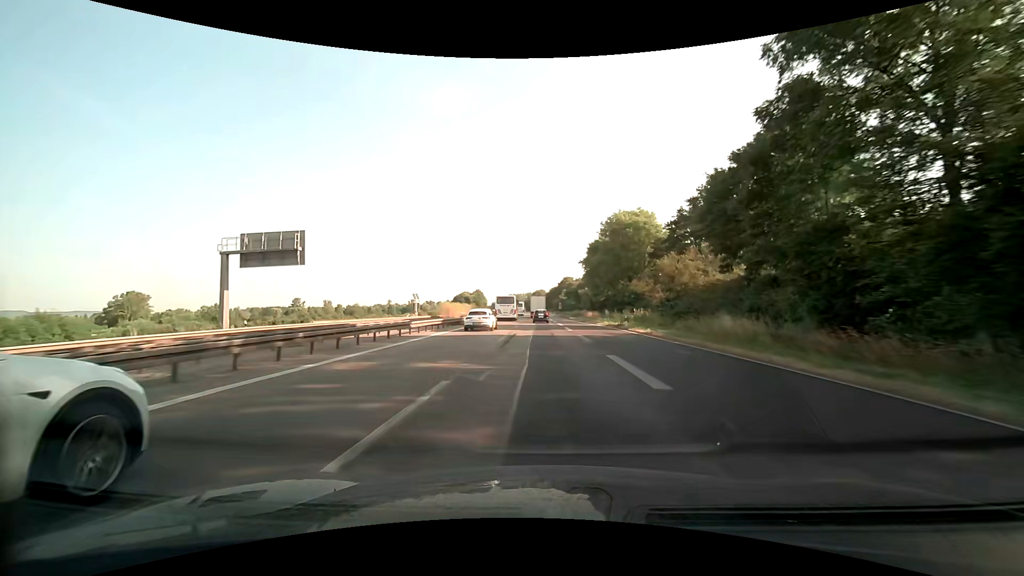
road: motorway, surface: asphalt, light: Day
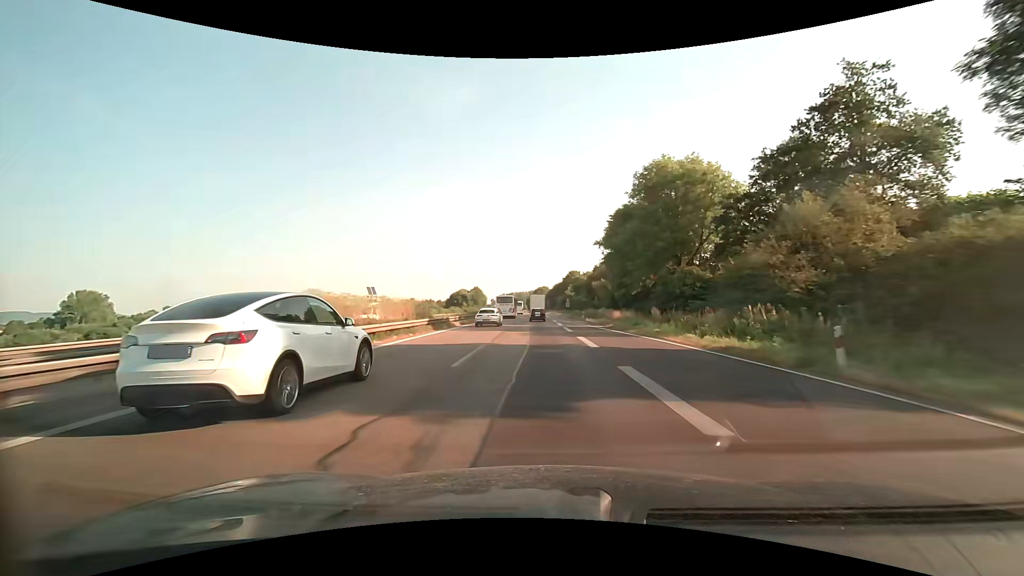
(-0.2, +27.2) m; -1°
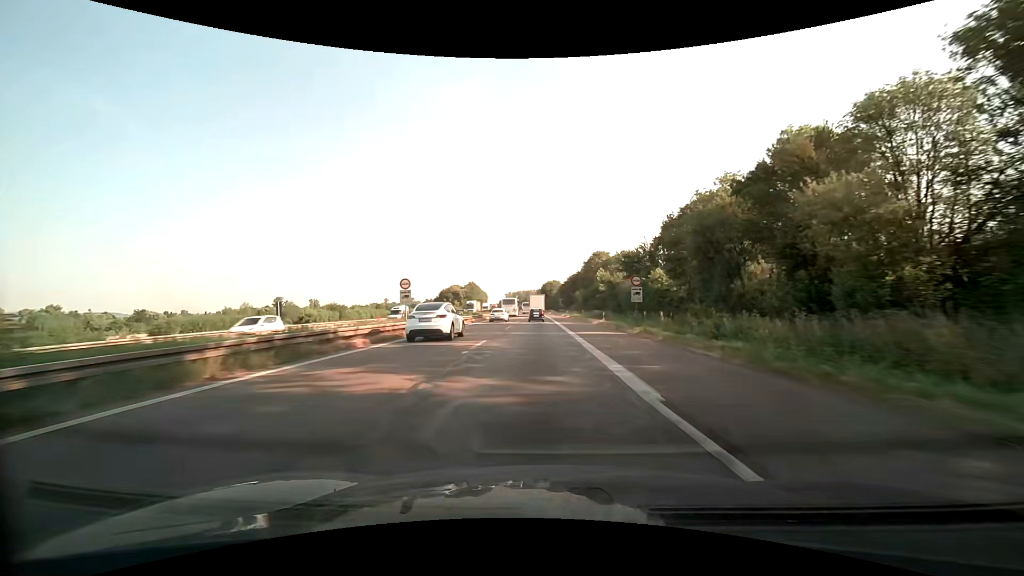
(-0.6, +68.1) m; -1°
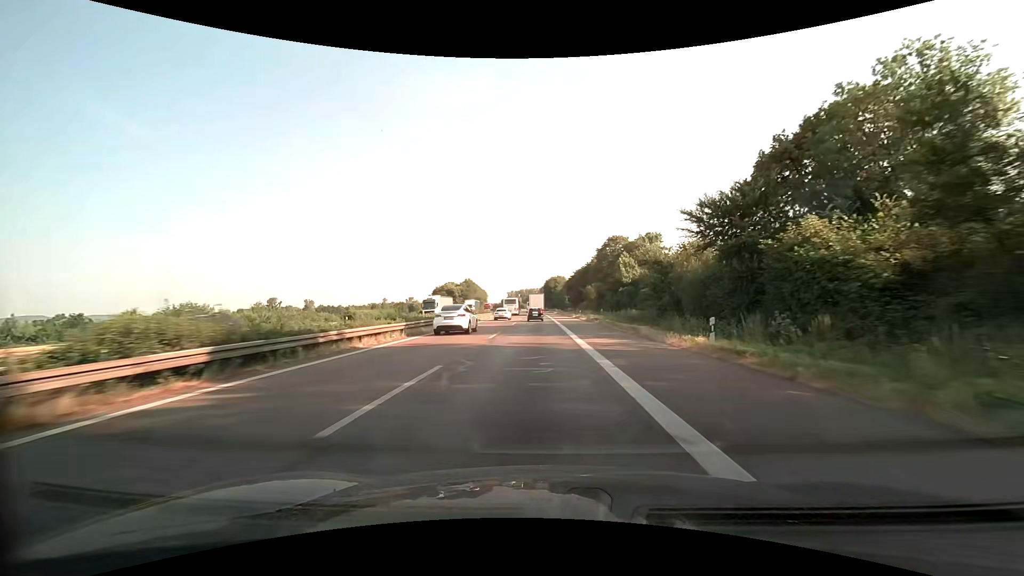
(0.0, +27.1) m; 0°
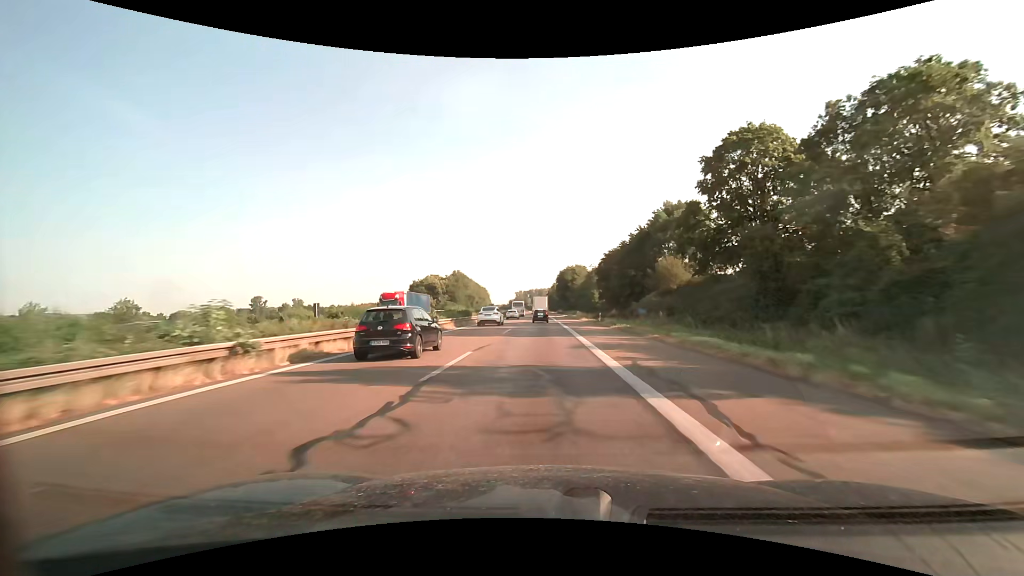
(-0.9, +67.4) m; -1°
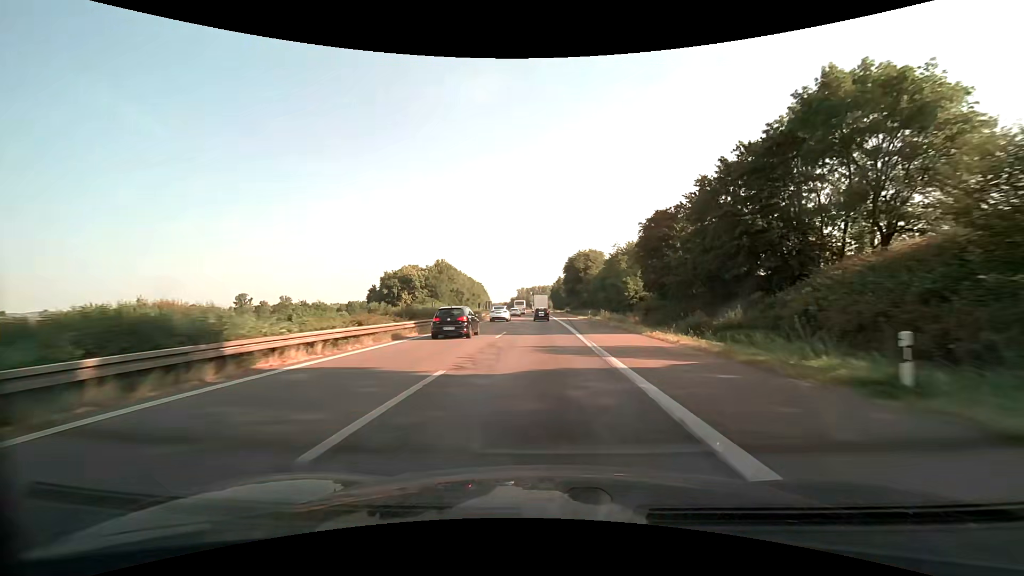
(-0.1, +40.3) m; 0°
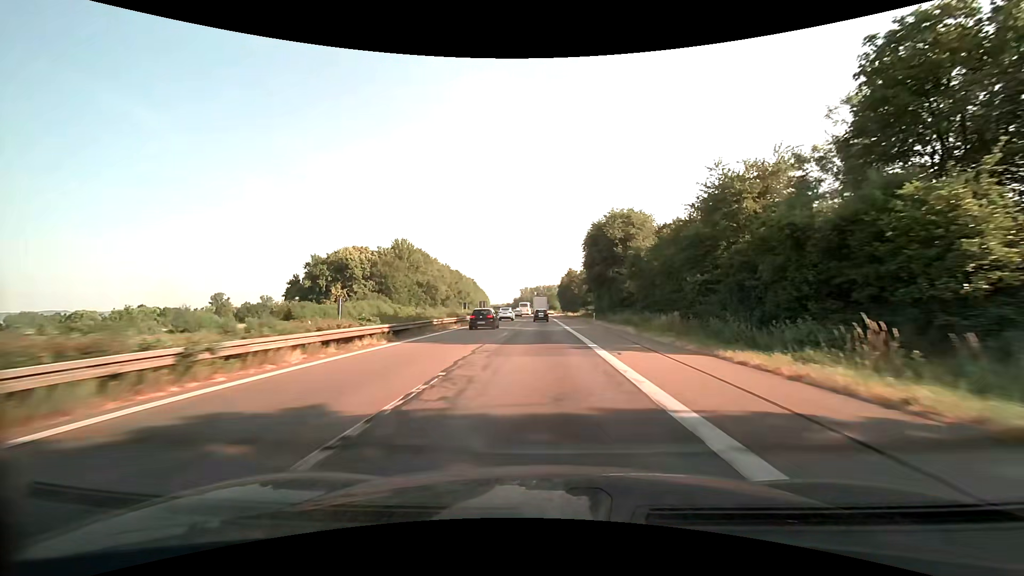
(-0.3, +54.4) m; -1°
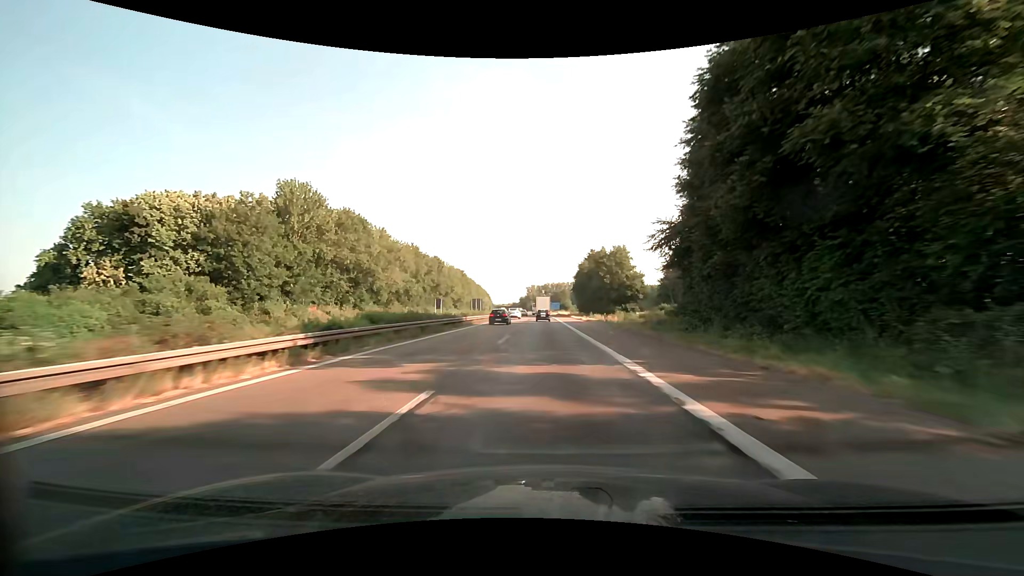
(-0.6, +56.0) m; -1°
(0, +10) (0, +20) (0, +30) (0, +40) (0, +50) (0, +60) (0, +70) (0, +80) (0, +90) (-1, +100) m
